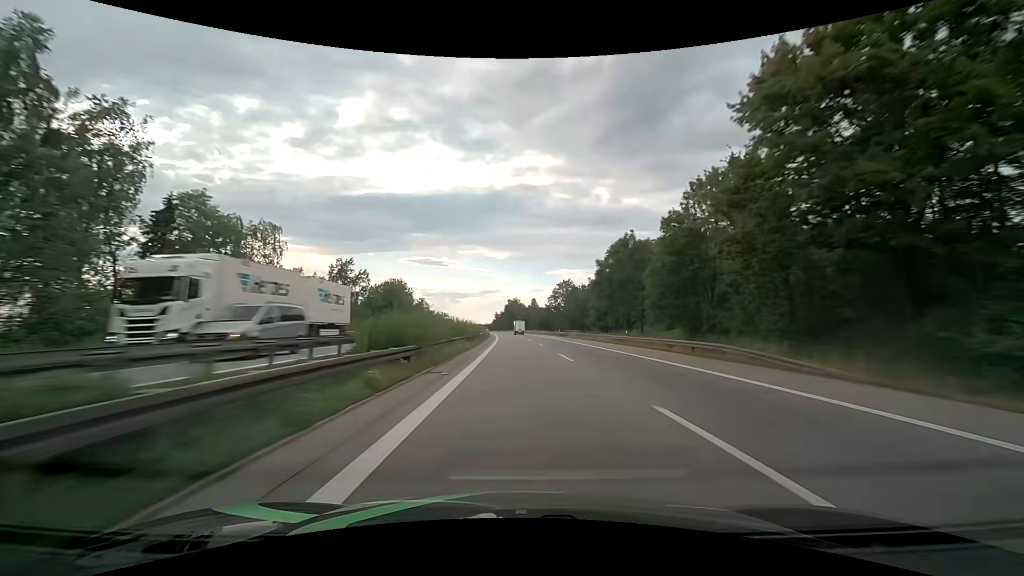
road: motorway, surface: asphalt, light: Day
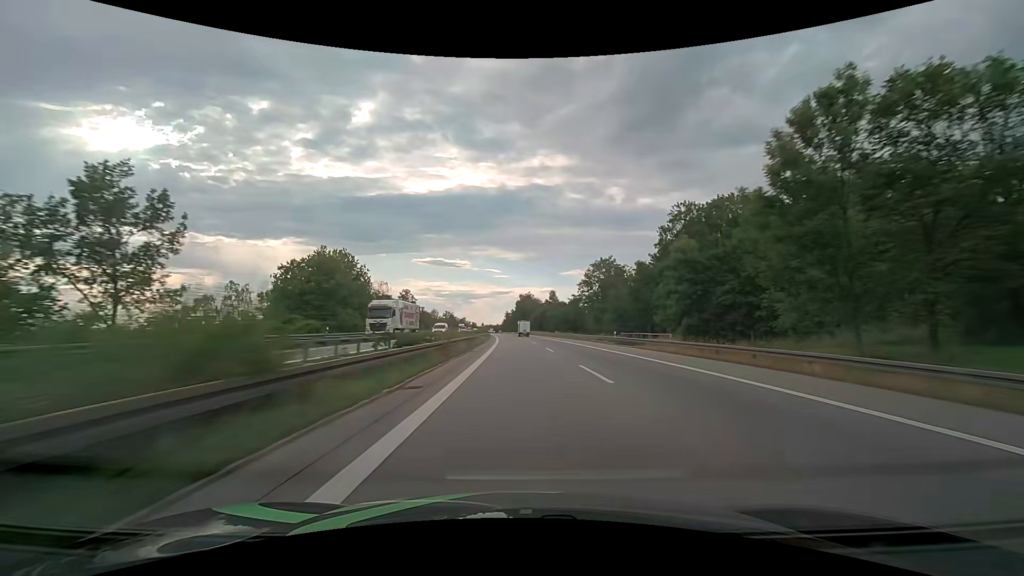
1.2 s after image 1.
(-0.5, +44.6) m; -1°
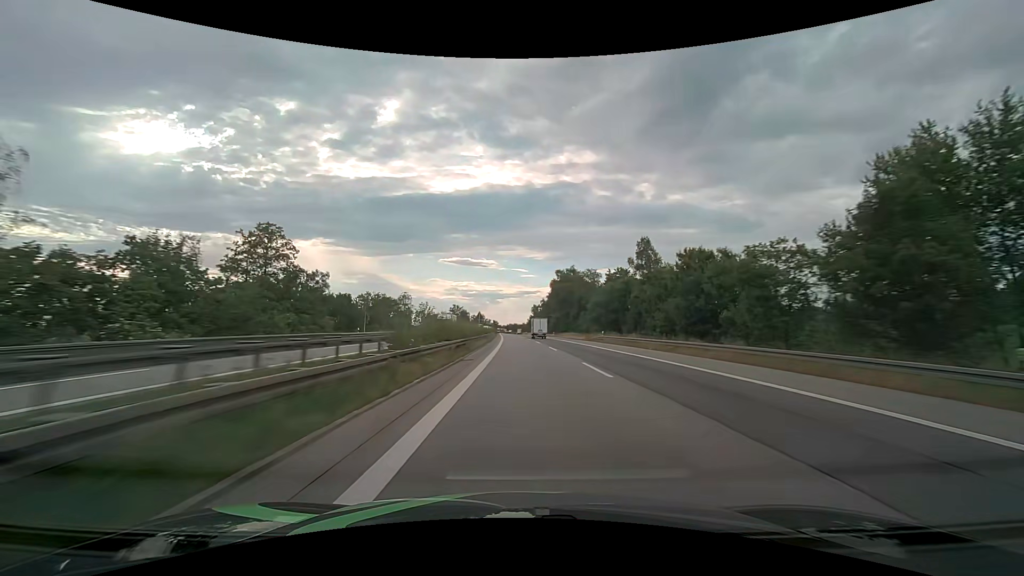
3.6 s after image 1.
(-2.4, +89.4) m; -3°
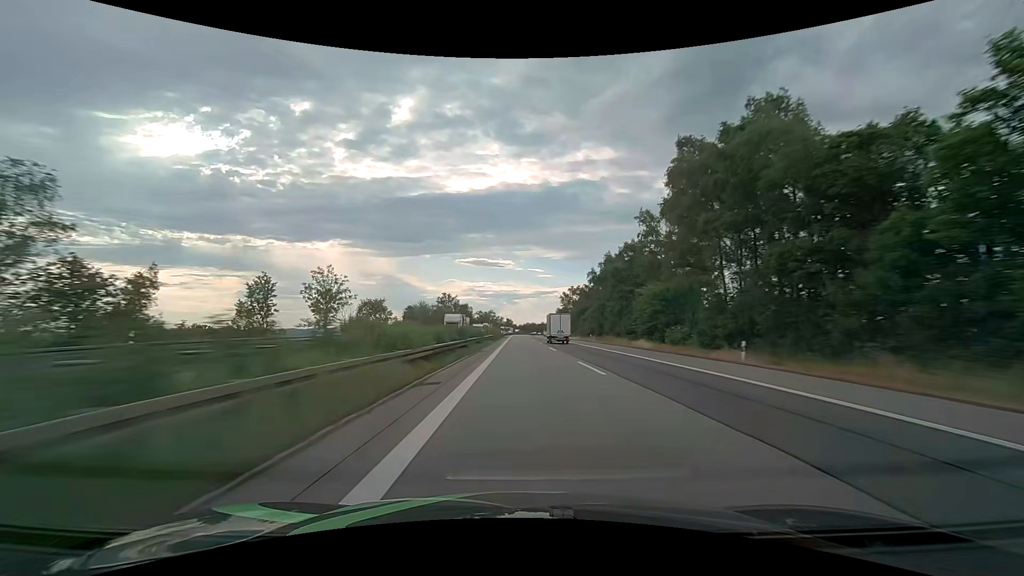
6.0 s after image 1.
(-1.7, +90.1) m; -2°
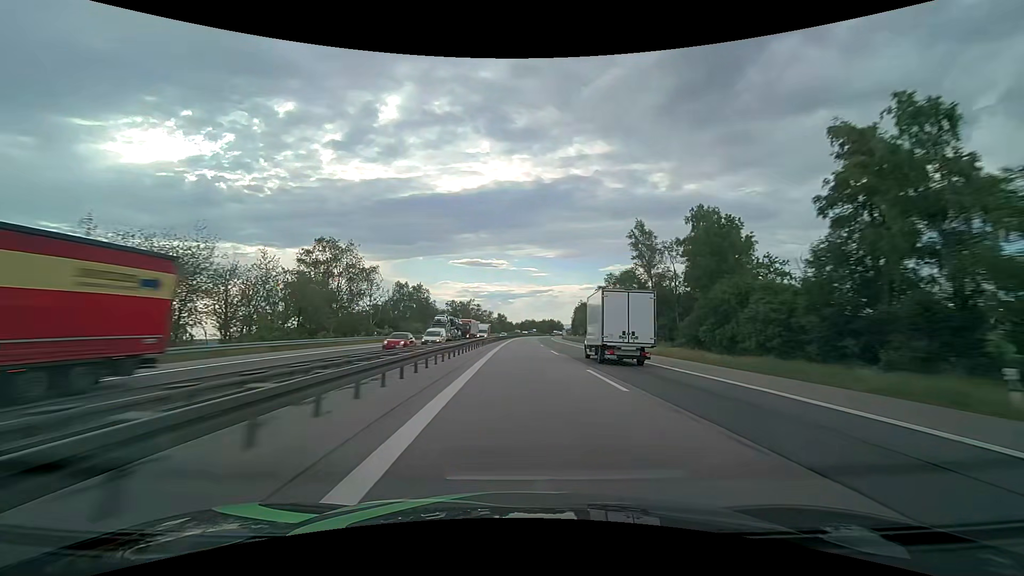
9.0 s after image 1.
(-0.6, +112.8) m; 0°
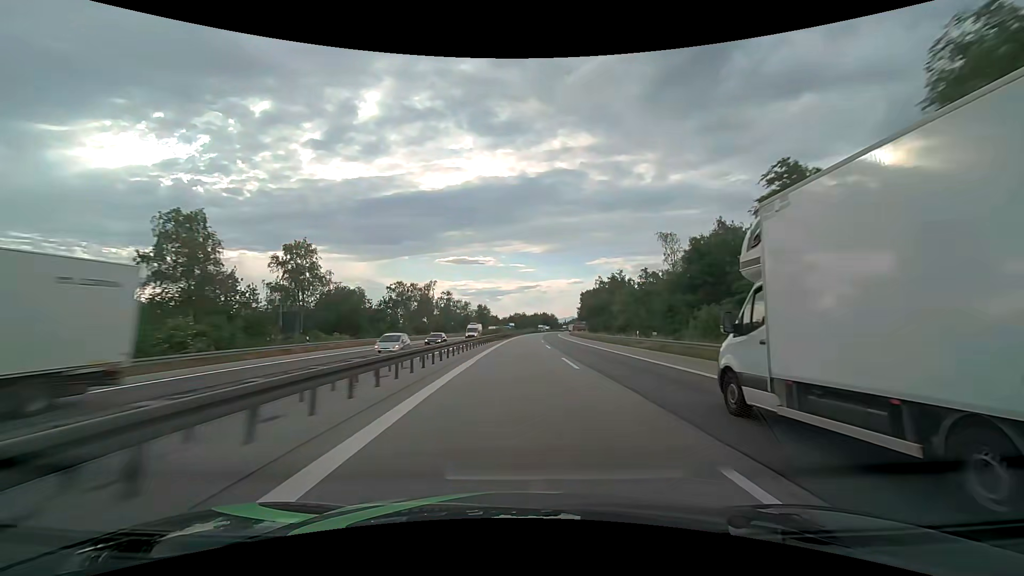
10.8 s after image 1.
(+0.7, +67.3) m; +1°
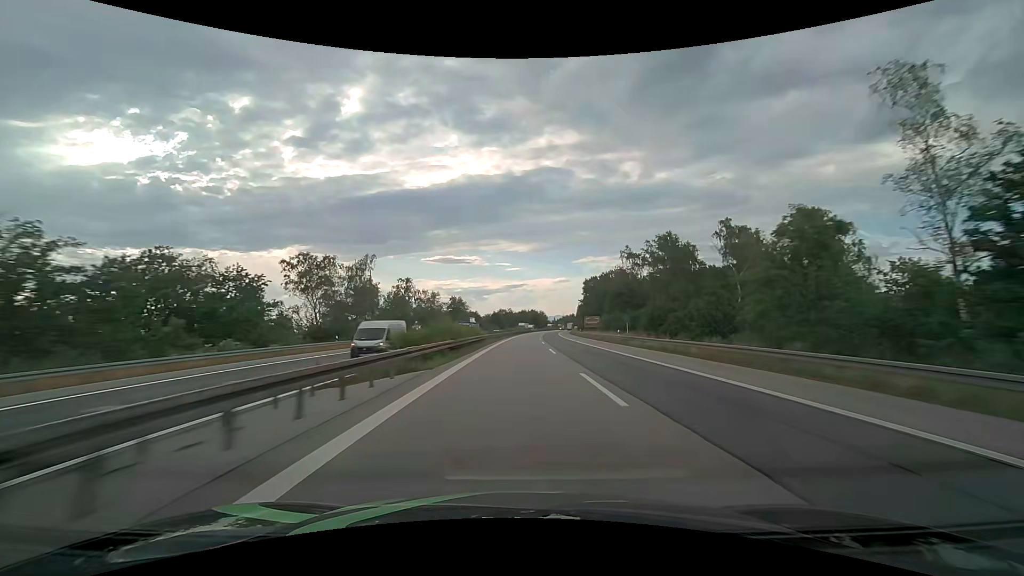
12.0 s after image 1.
(+0.5, +44.4) m; +1°
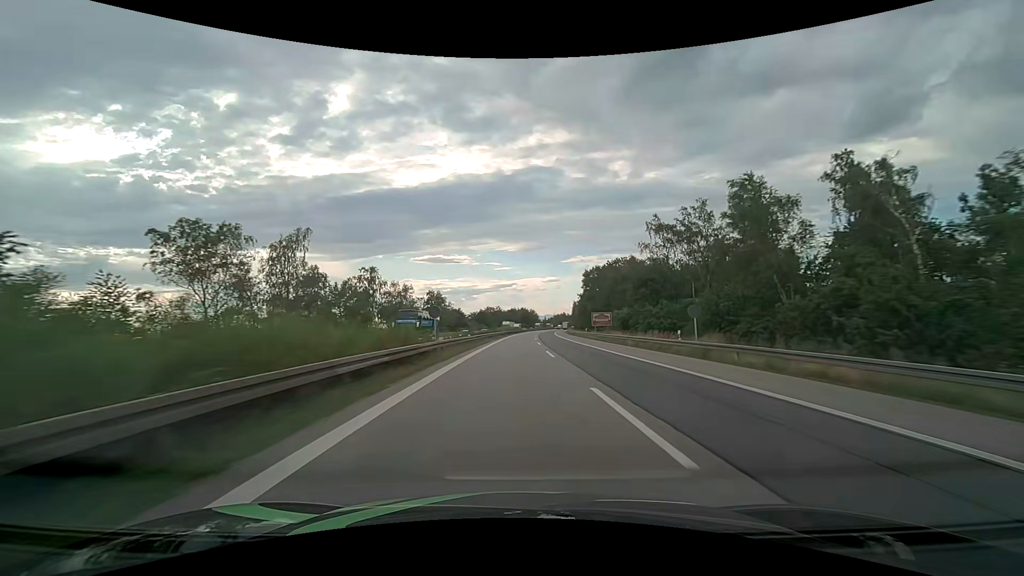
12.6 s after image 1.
(+0.2, +22.0) m; +1°
(0, +10) (0, +20) (0, +30) (+1, +40) (+1, +50) (+2, +60) (+2, +70) (+3, +80) (+4, +90) (+4, +100) m
